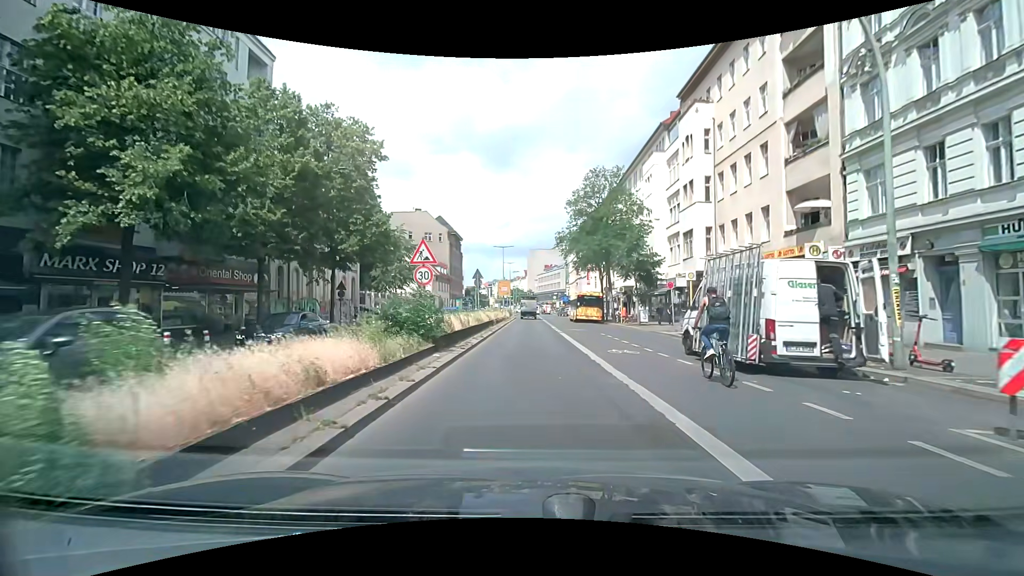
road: secondary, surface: asphalt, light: Day
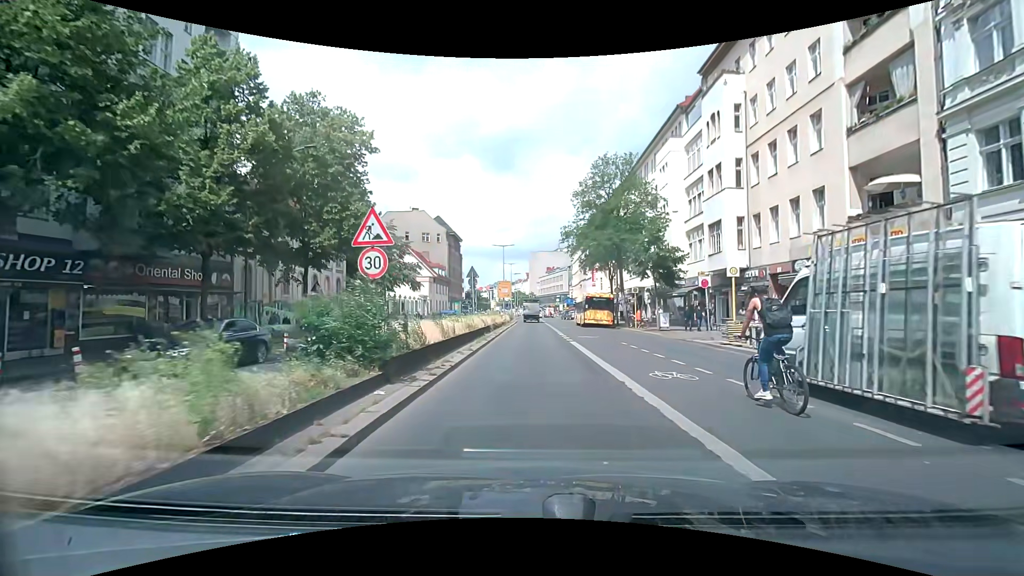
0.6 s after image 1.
(0.0, +5.0) m; -1°
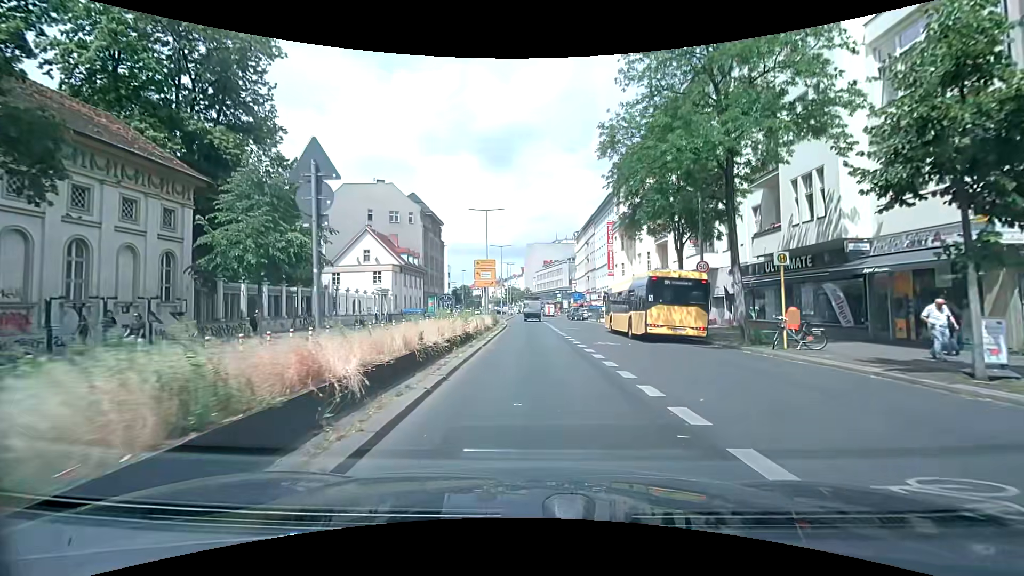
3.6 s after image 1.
(+0.4, +23.3) m; +2°
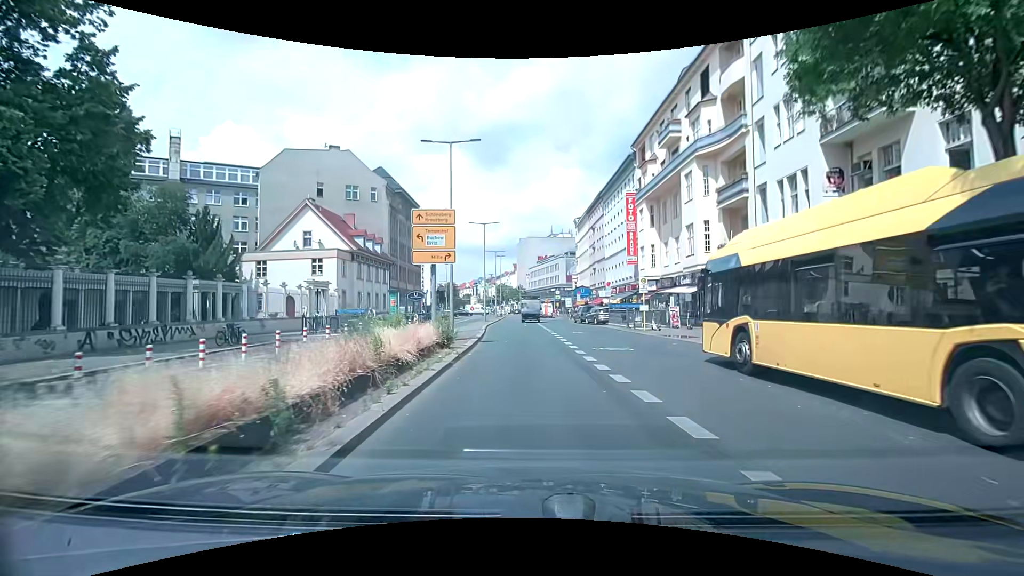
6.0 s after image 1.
(0.0, +18.7) m; +1°
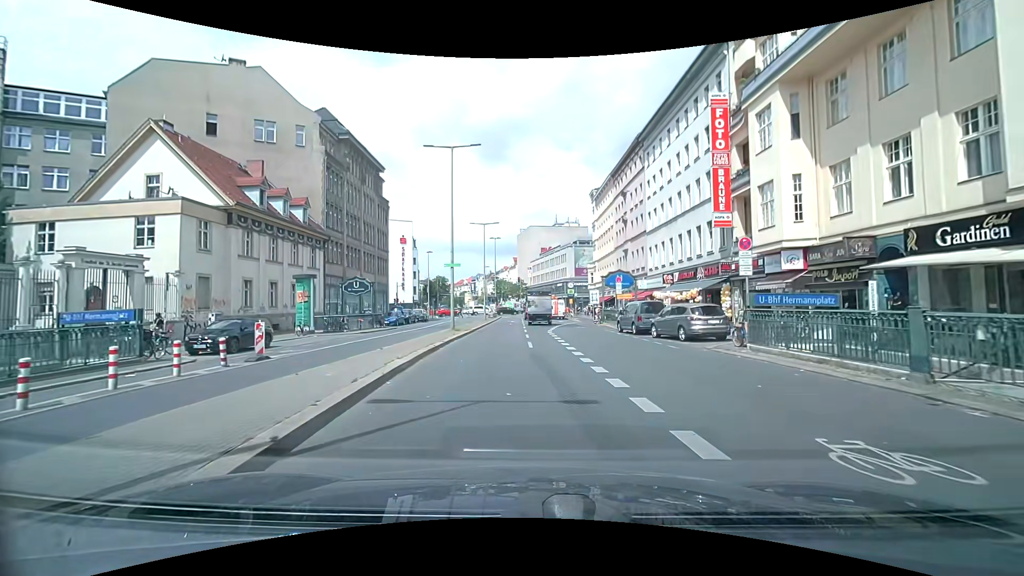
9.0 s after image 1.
(-0.1, +24.7) m; -1°
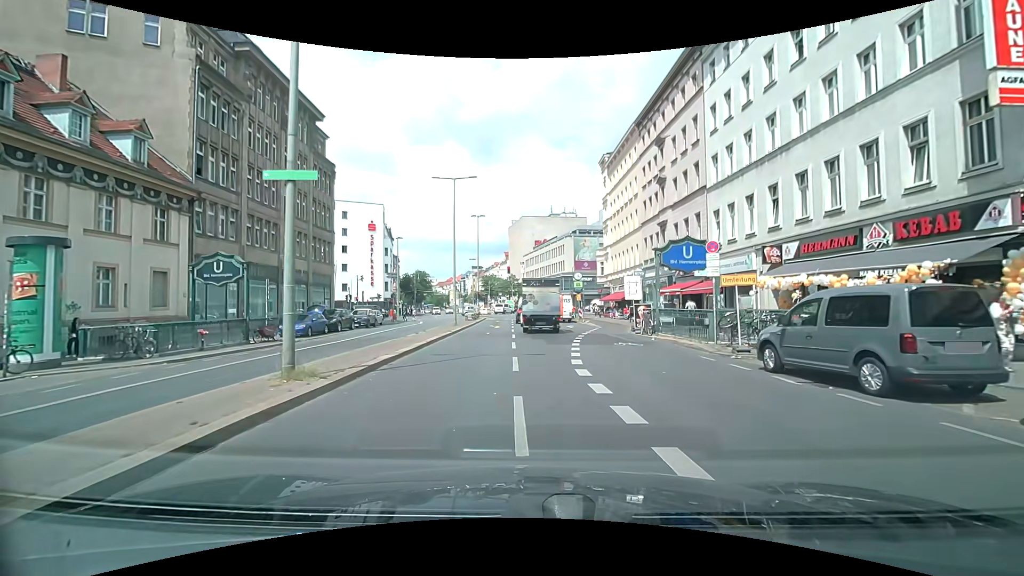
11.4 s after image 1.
(+0.1, +18.5) m; +1°
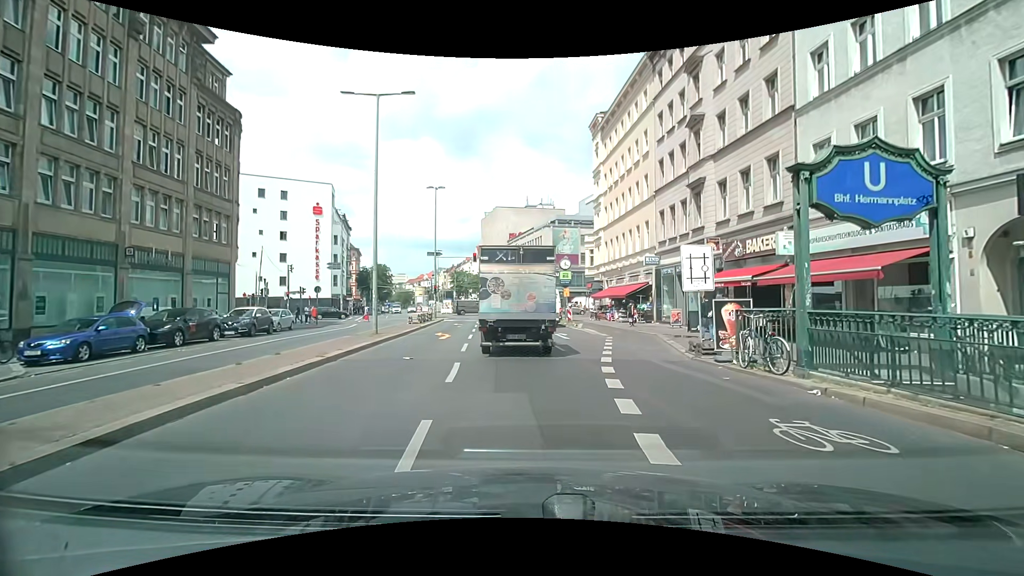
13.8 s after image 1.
(+0.4, +13.2) m; +4°
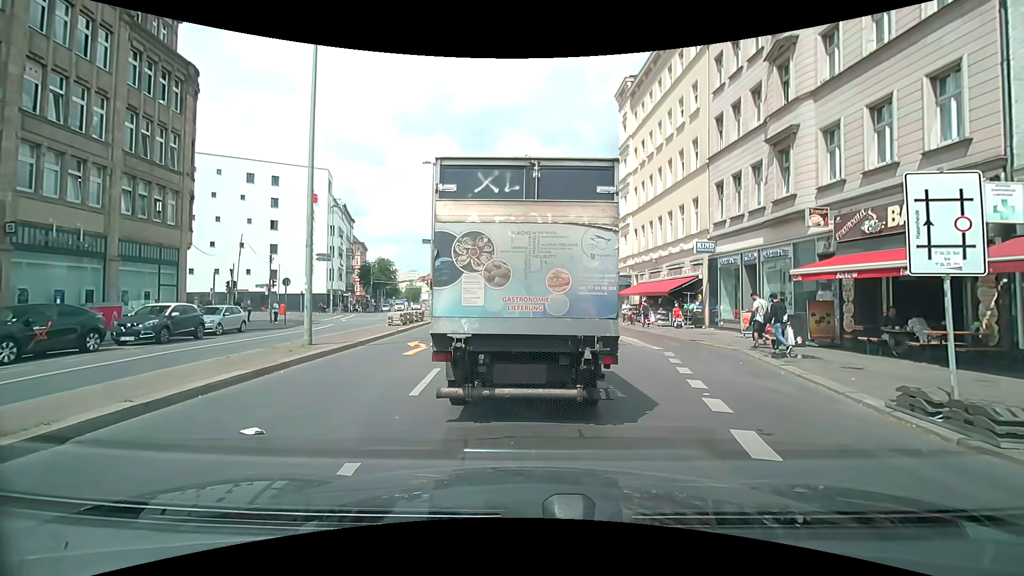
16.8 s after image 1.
(0.0, +7.3) m; -4°
